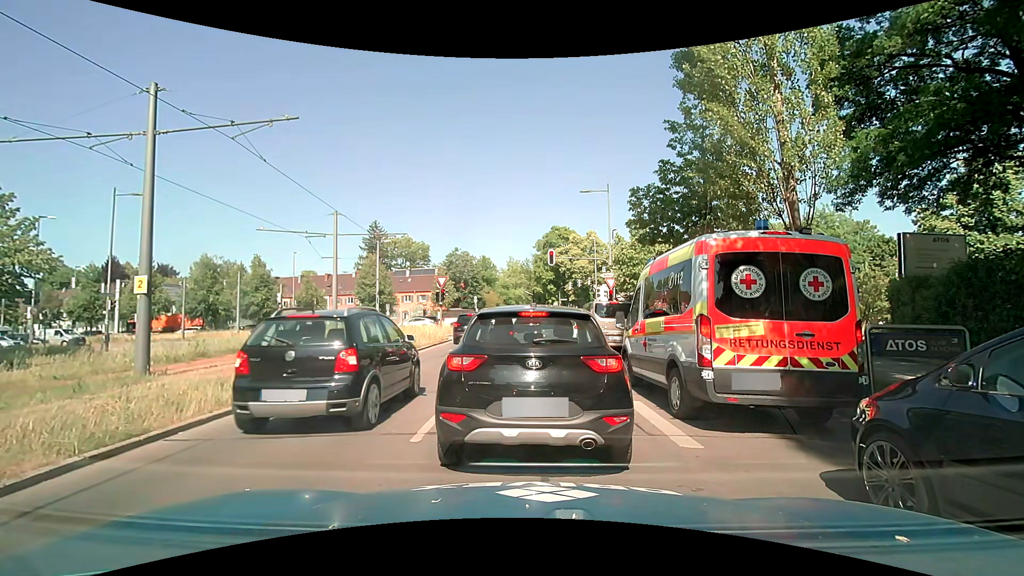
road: secondary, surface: asphalt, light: Day
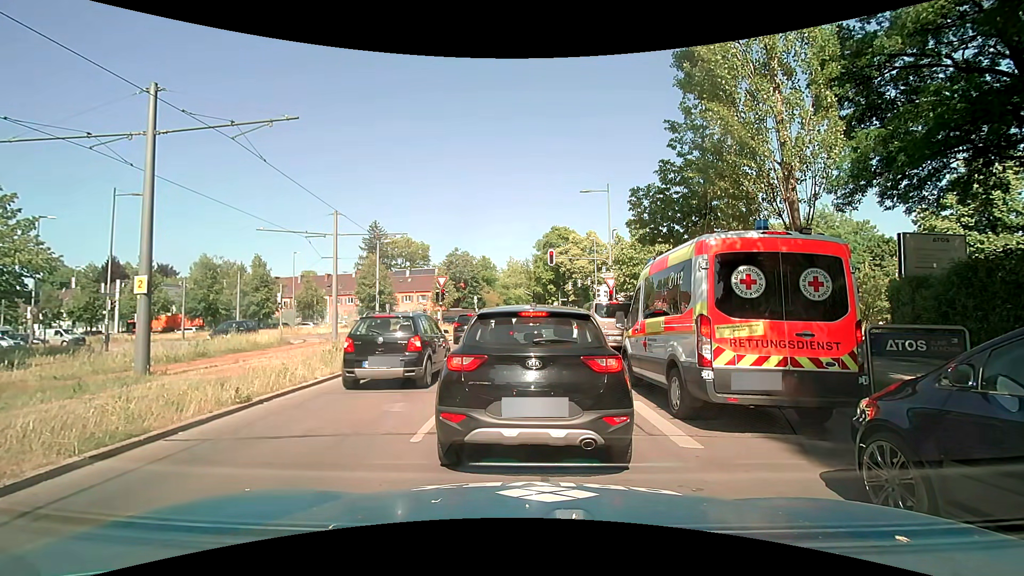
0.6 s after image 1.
(0.0, 0.0) m; 0°
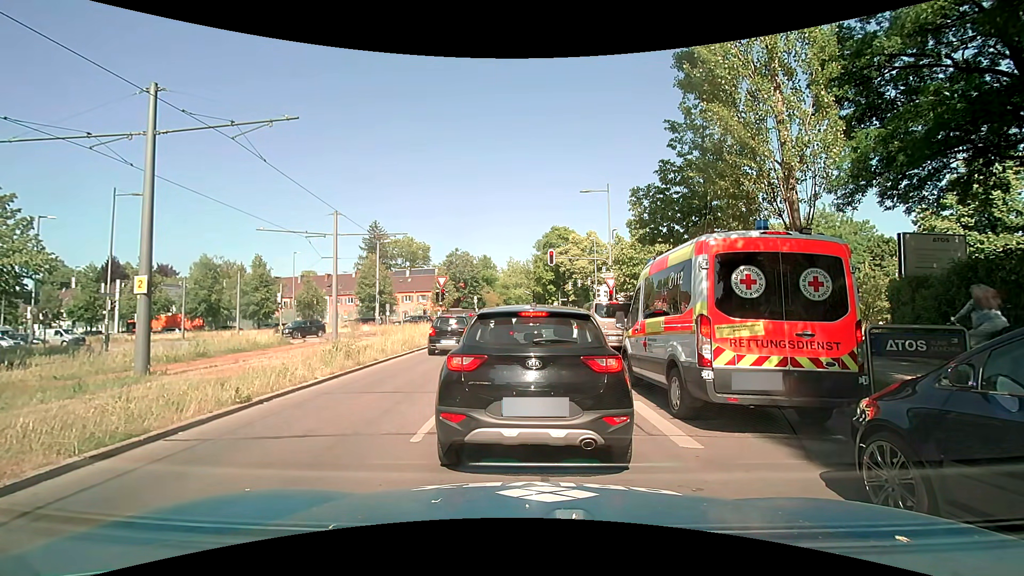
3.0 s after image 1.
(0.0, 0.0) m; 0°
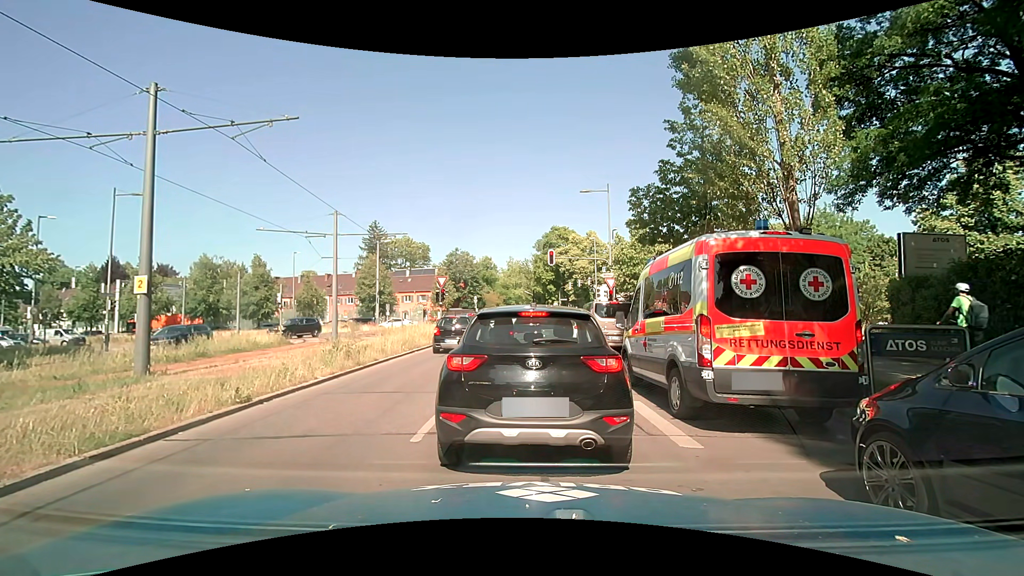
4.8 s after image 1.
(0.0, 0.0) m; 0°
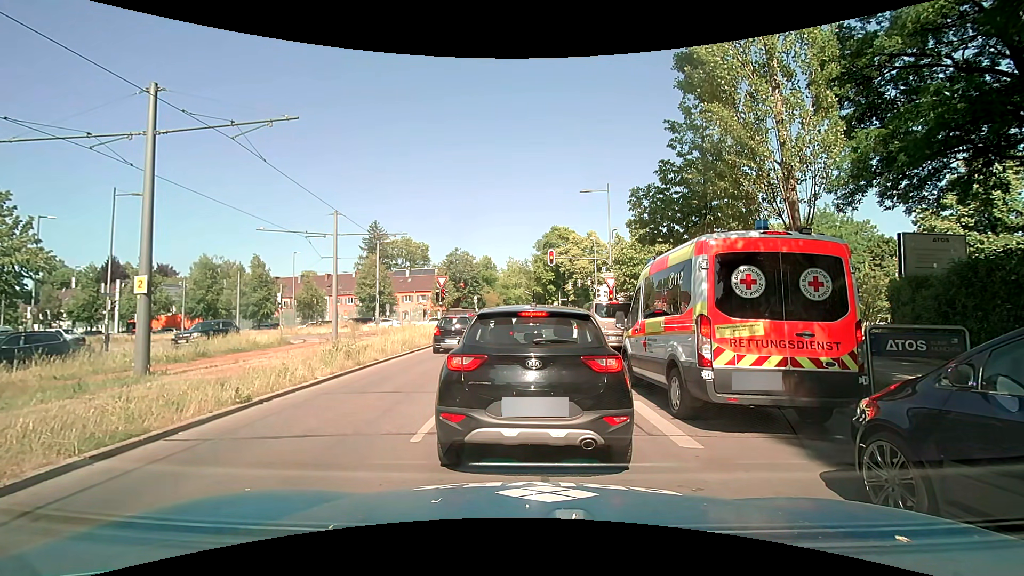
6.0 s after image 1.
(0.0, 0.0) m; 0°
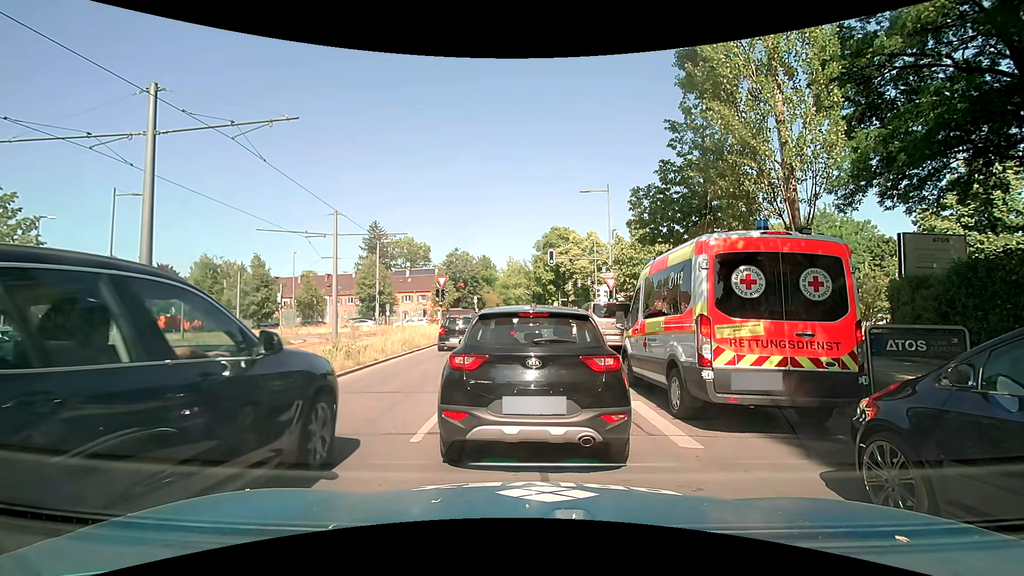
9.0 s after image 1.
(0.0, 0.0) m; 0°
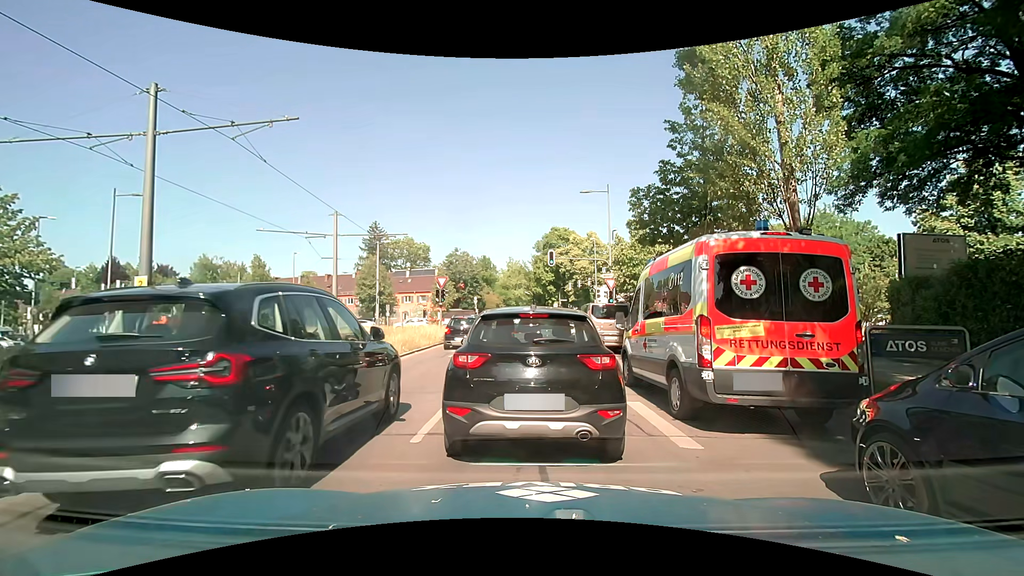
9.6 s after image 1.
(0.0, 0.0) m; 0°
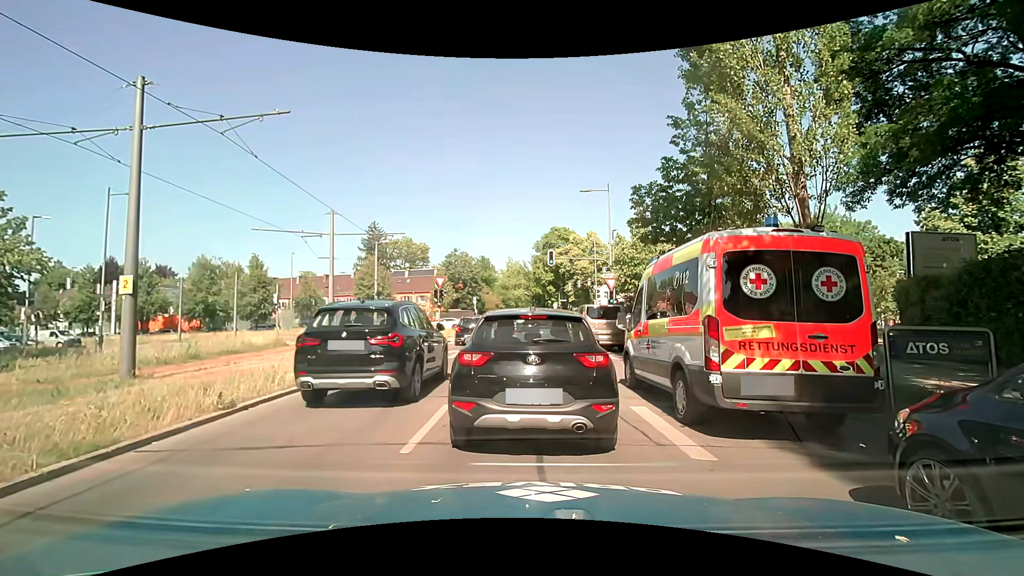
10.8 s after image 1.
(0.0, +0.4) m; 0°
